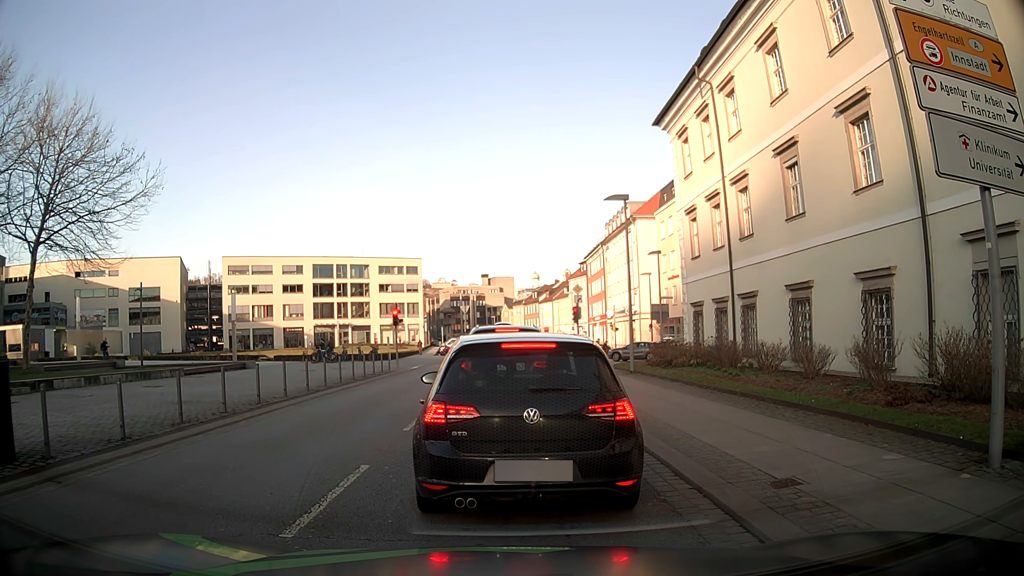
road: tertiary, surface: asphalt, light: Day
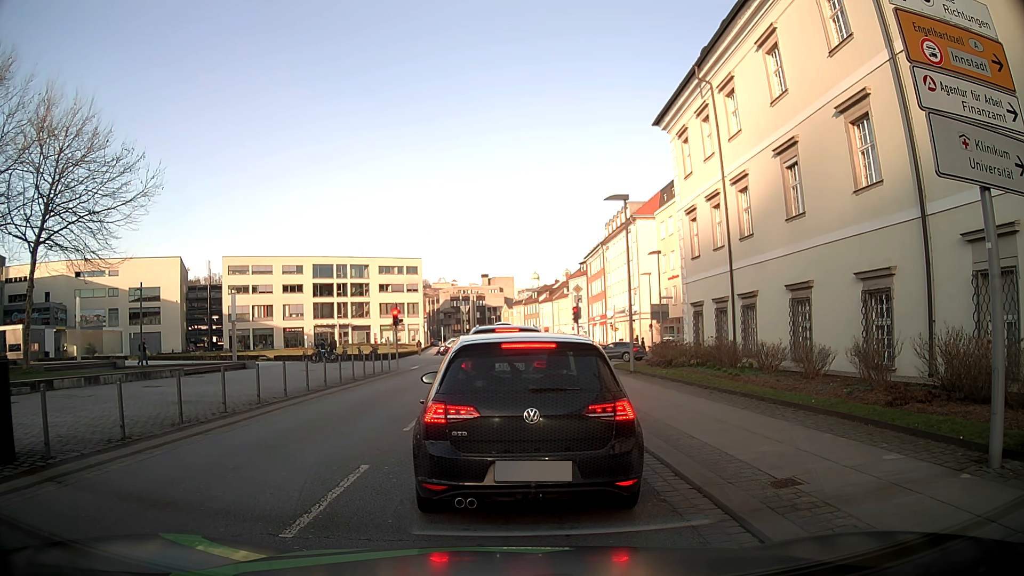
(0.0, 0.0) m; 0°
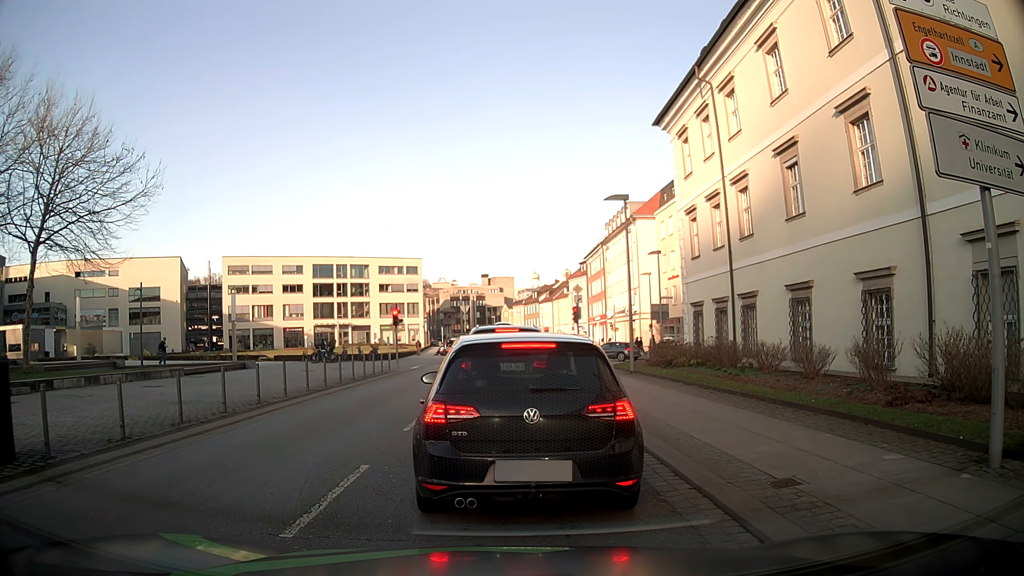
(0.0, 0.0) m; 0°
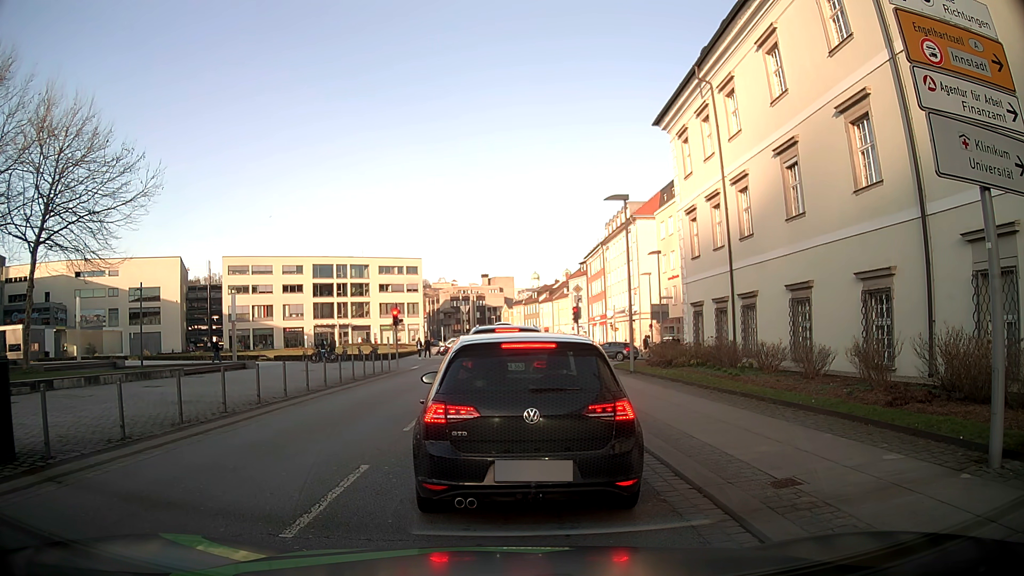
(0.0, 0.0) m; 0°
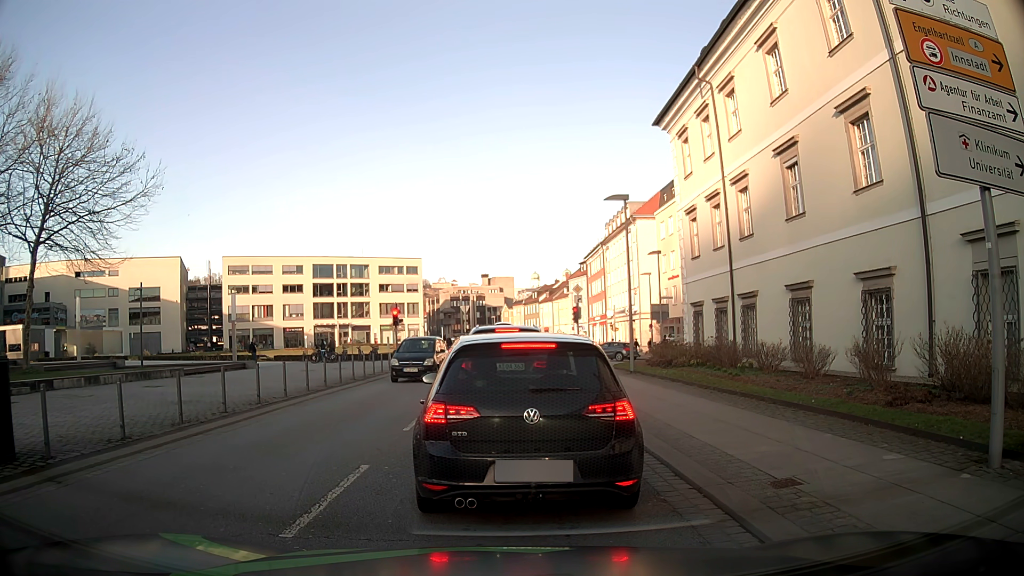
(0.0, 0.0) m; 0°
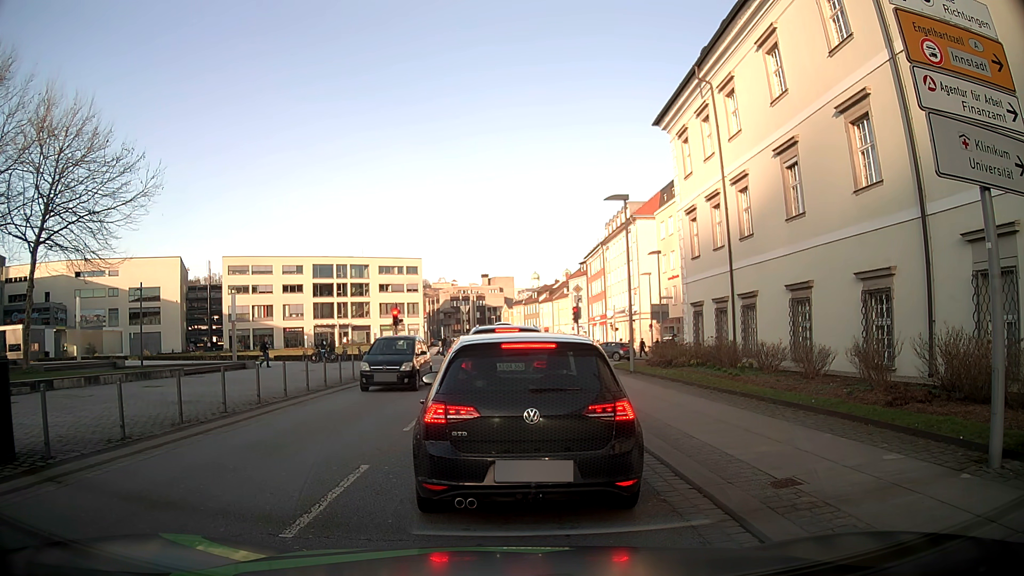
(0.0, 0.0) m; 0°
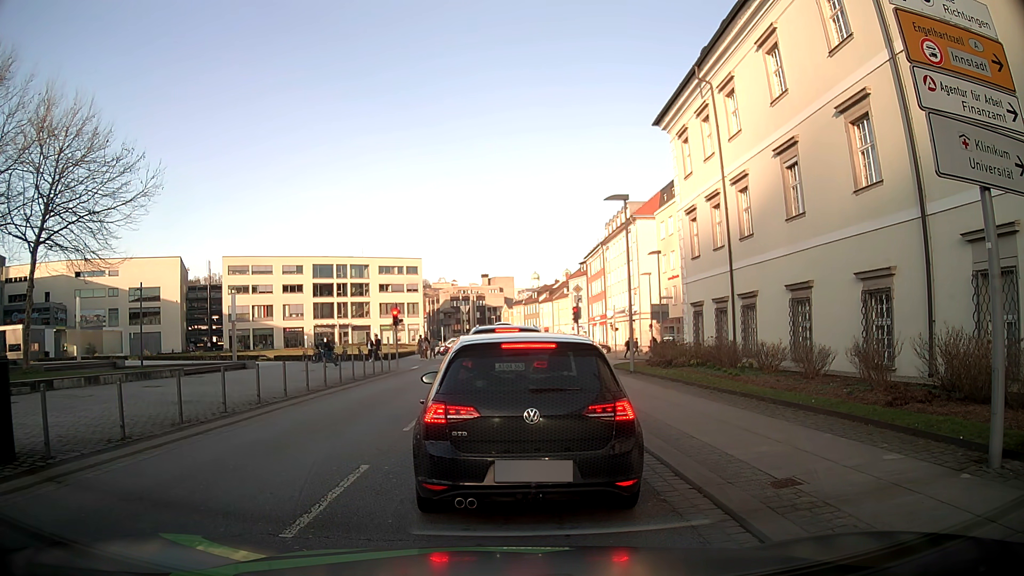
(0.0, 0.0) m; 0°
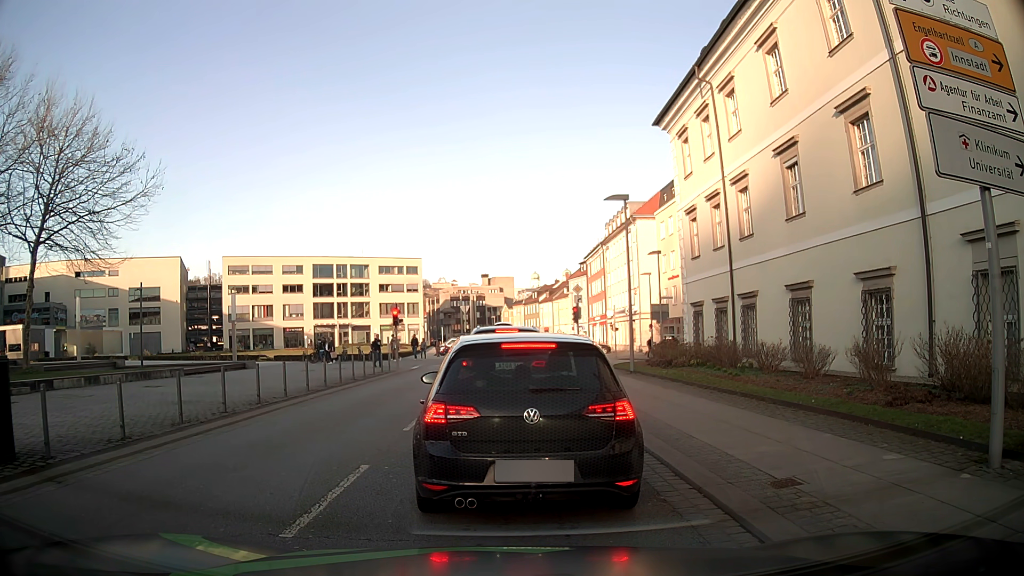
(0.0, 0.0) m; 0°
